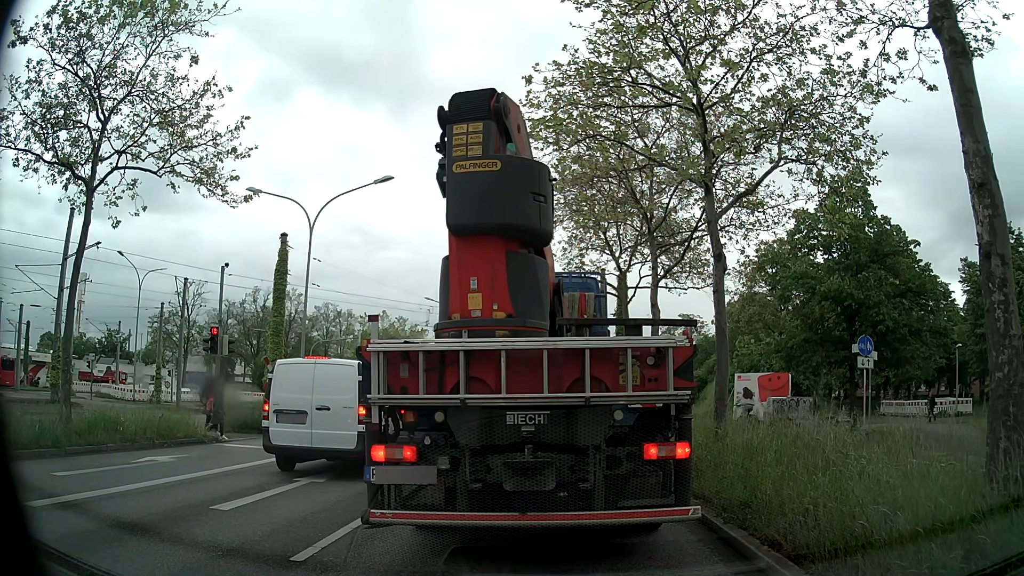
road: primary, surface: asphalt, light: Day
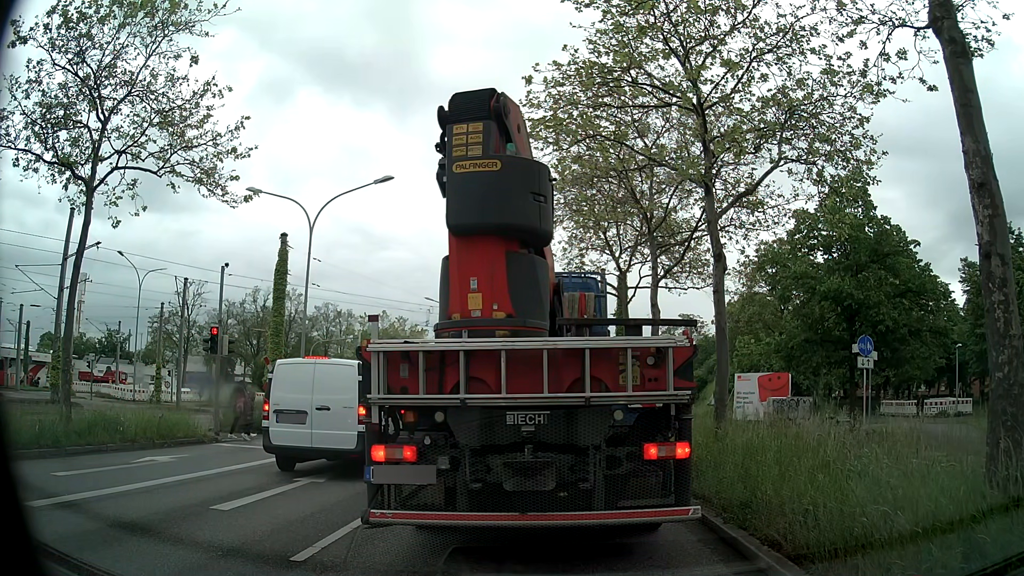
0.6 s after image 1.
(0.0, 0.0) m; 0°
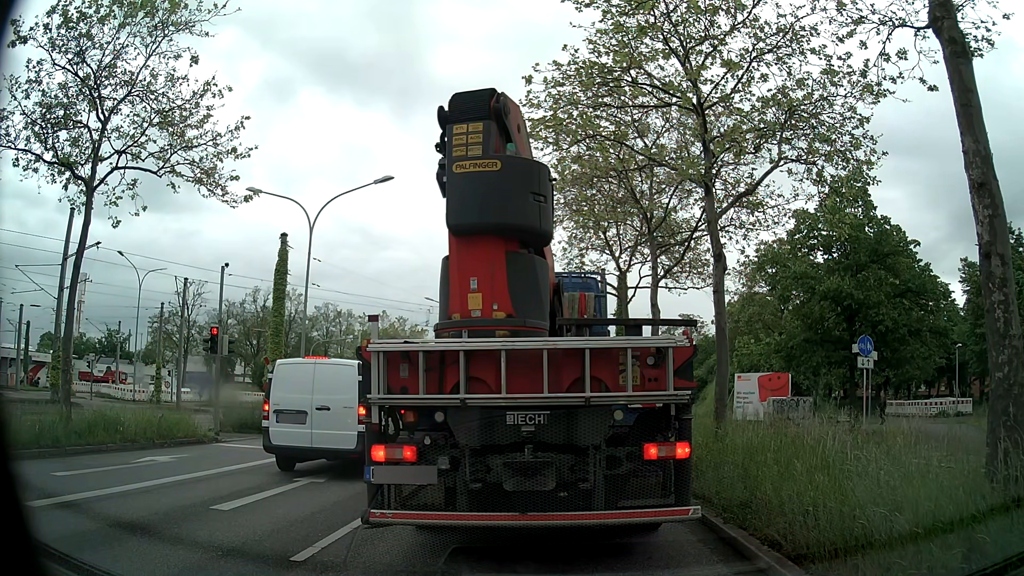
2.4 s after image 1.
(0.0, 0.0) m; 0°
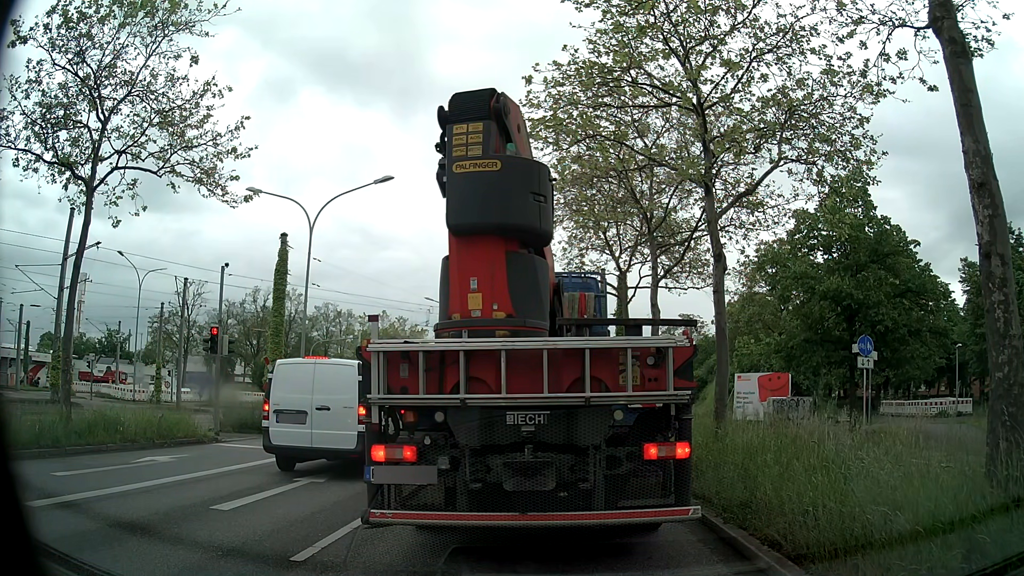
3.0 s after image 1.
(0.0, 0.0) m; 0°
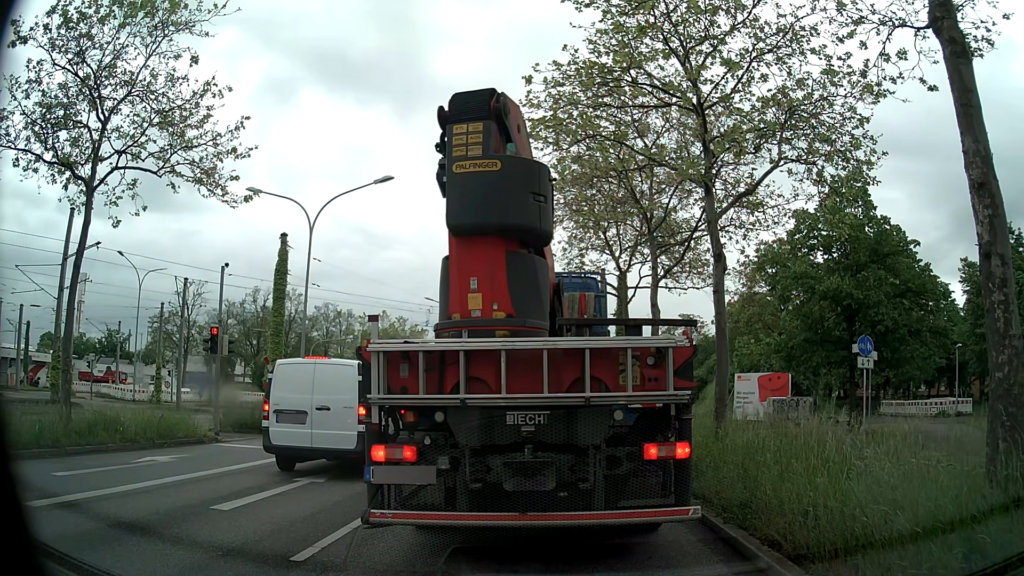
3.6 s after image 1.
(0.0, 0.0) m; 0°
